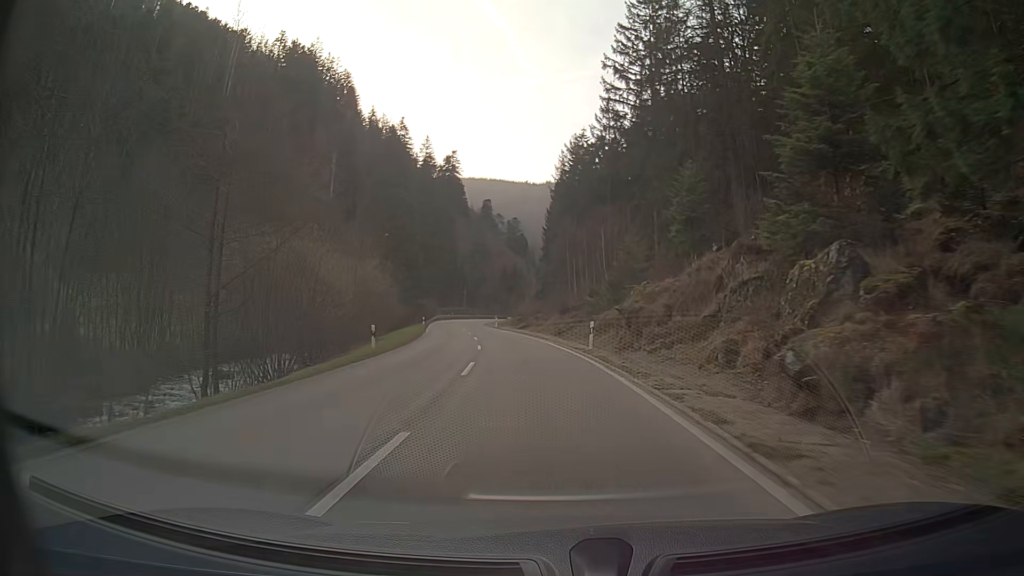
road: secondary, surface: asphalt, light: Day
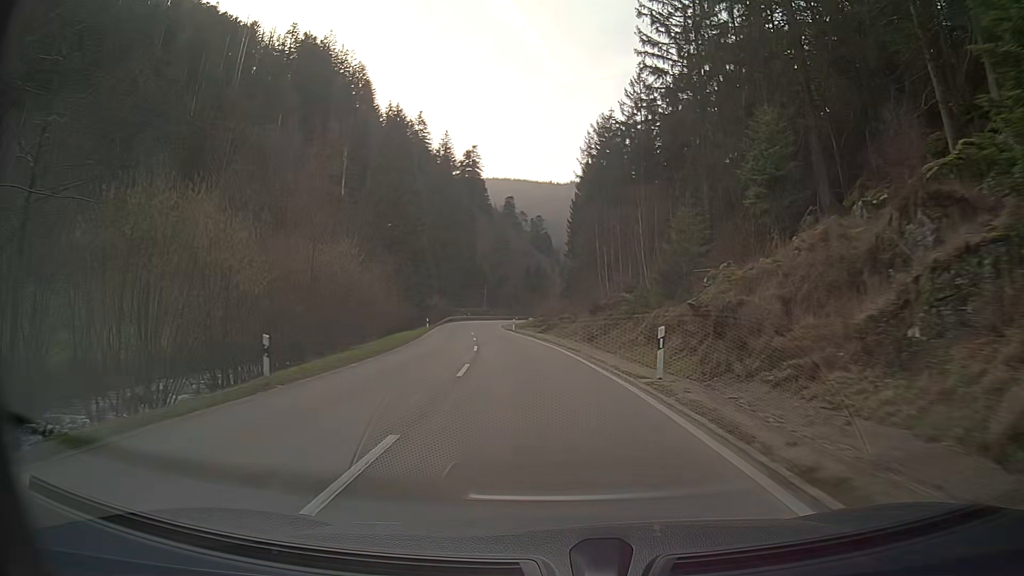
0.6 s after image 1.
(-0.2, +11.7) m; -2°
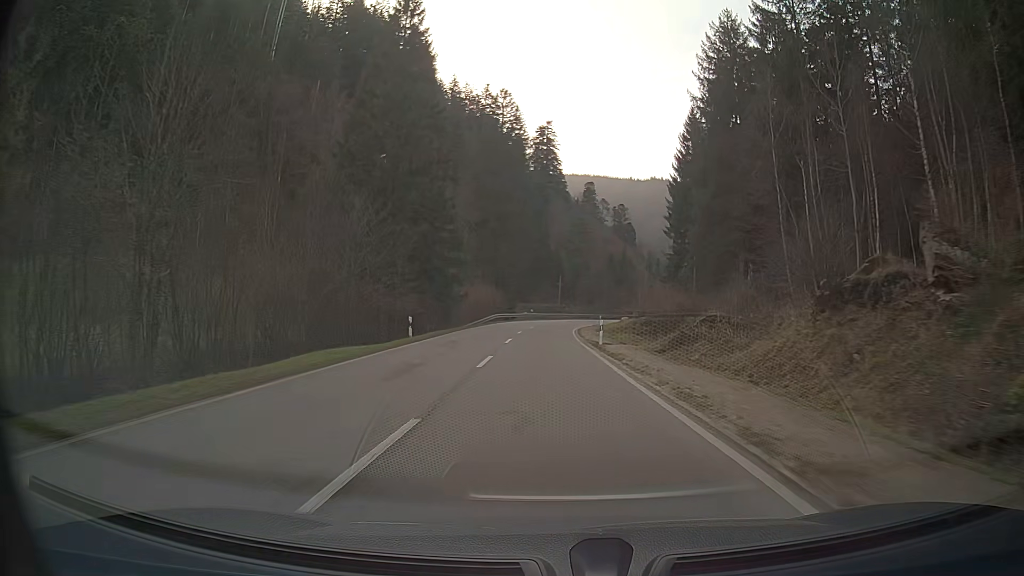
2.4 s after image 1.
(-2.1, +35.3) m; -6°
